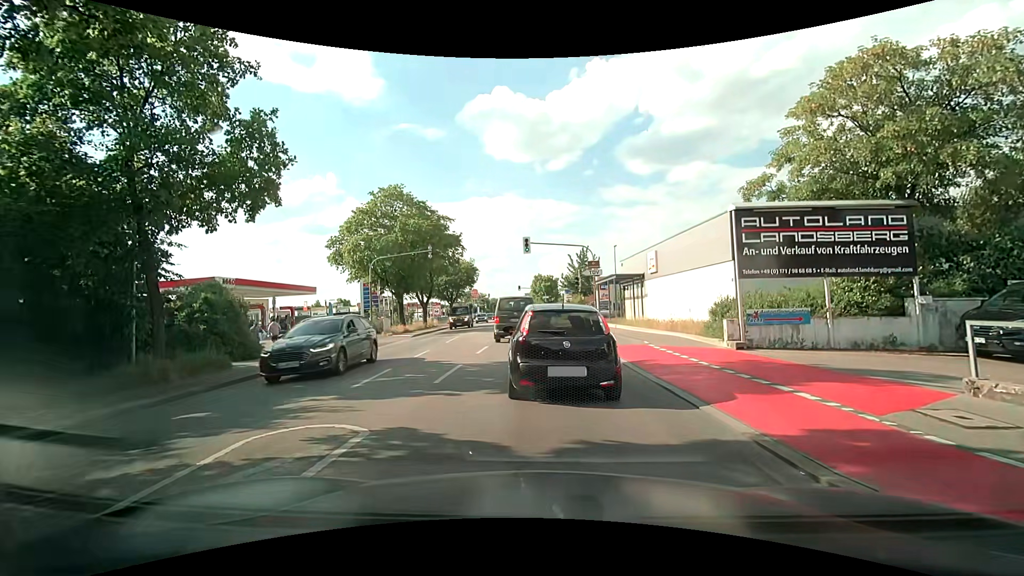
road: secondary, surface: asphalt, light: Day
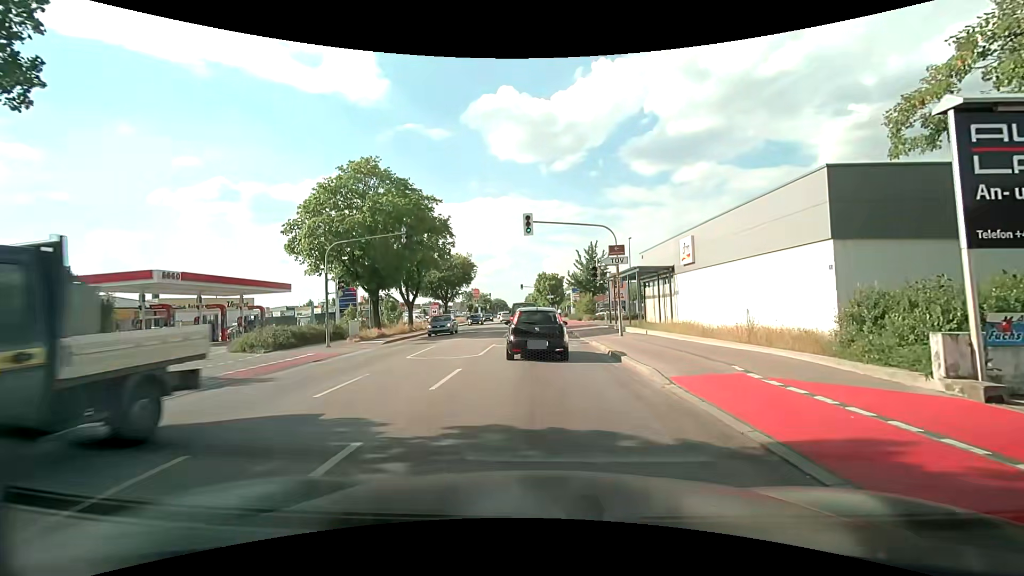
(-0.3, +7.9) m; -3°
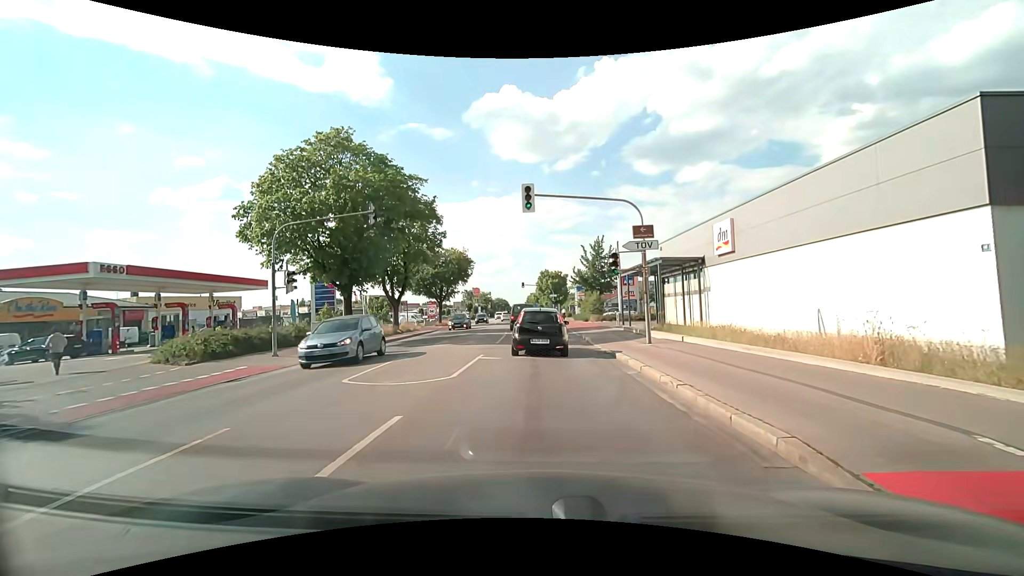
(0.0, +5.5) m; 0°
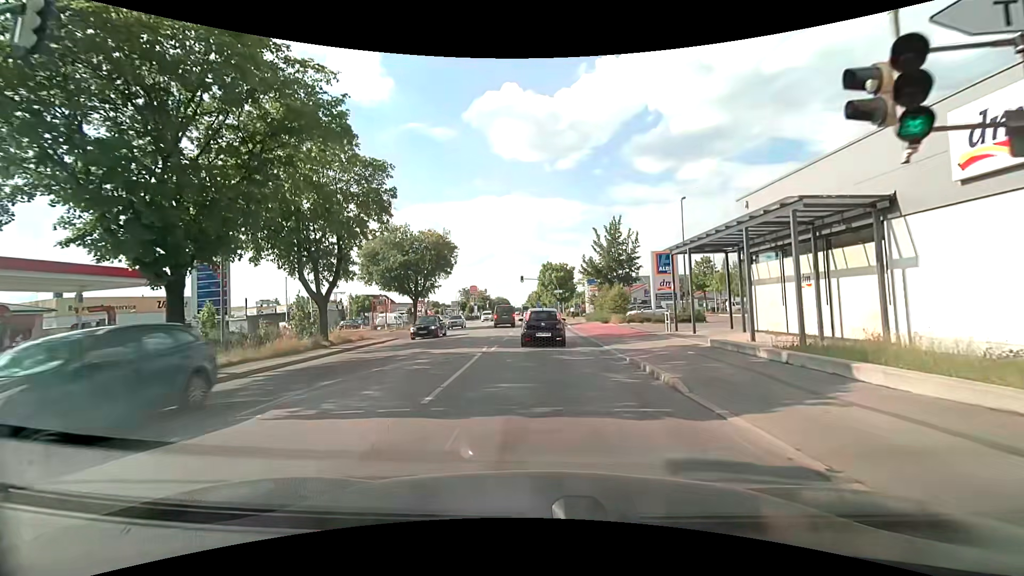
(0.0, +14.4) m; 0°
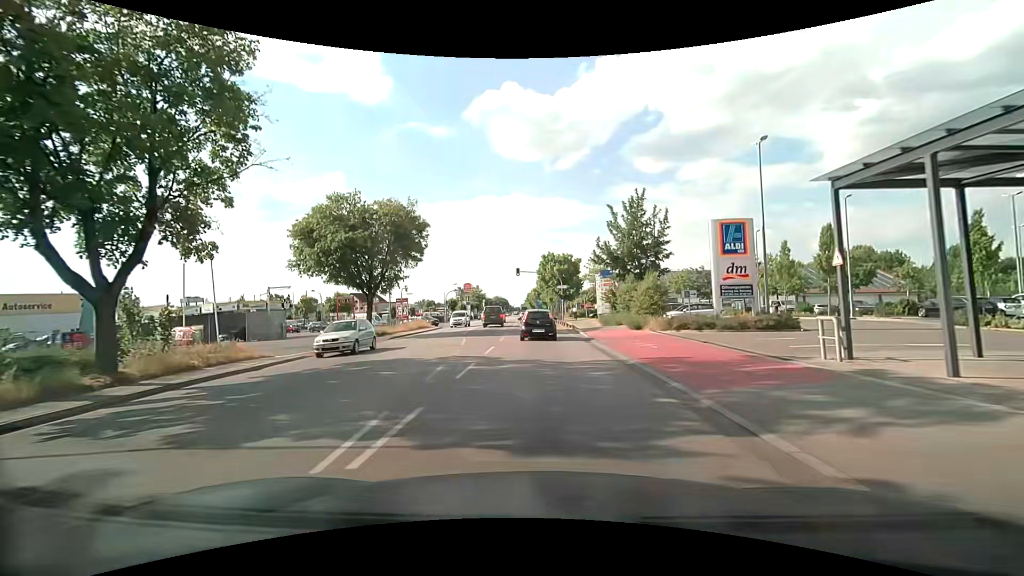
(0.0, +13.5) m; 0°
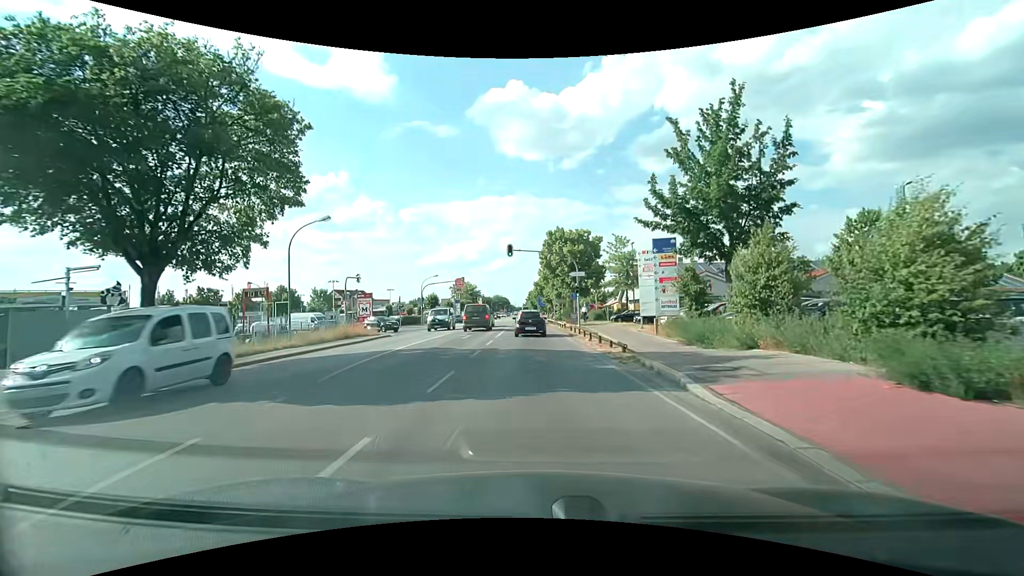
(0.0, +21.4) m; 0°
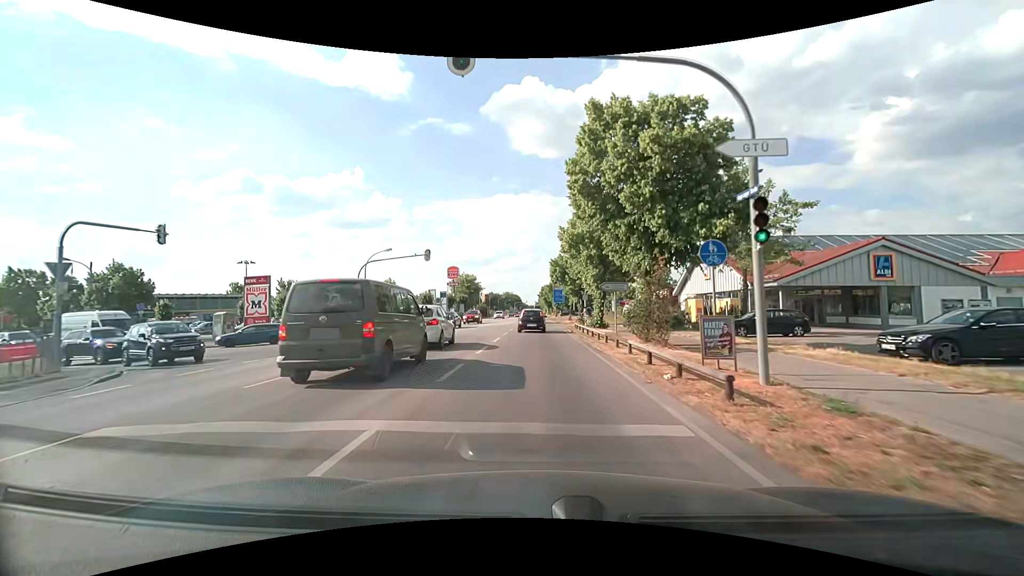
(-0.7, +30.9) m; -2°
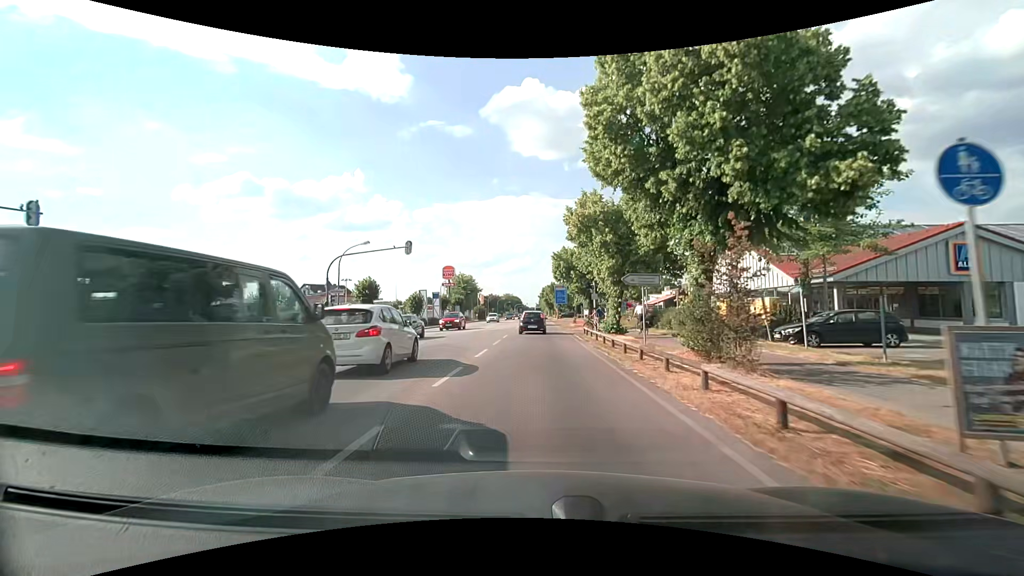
(0.0, +6.5) m; 0°
(0, +10) (0, +20) (0, +30) (0, +40) (0, +50) (0, +60) (0, +70) (0, +80) (0, +90) (0, +100) m
